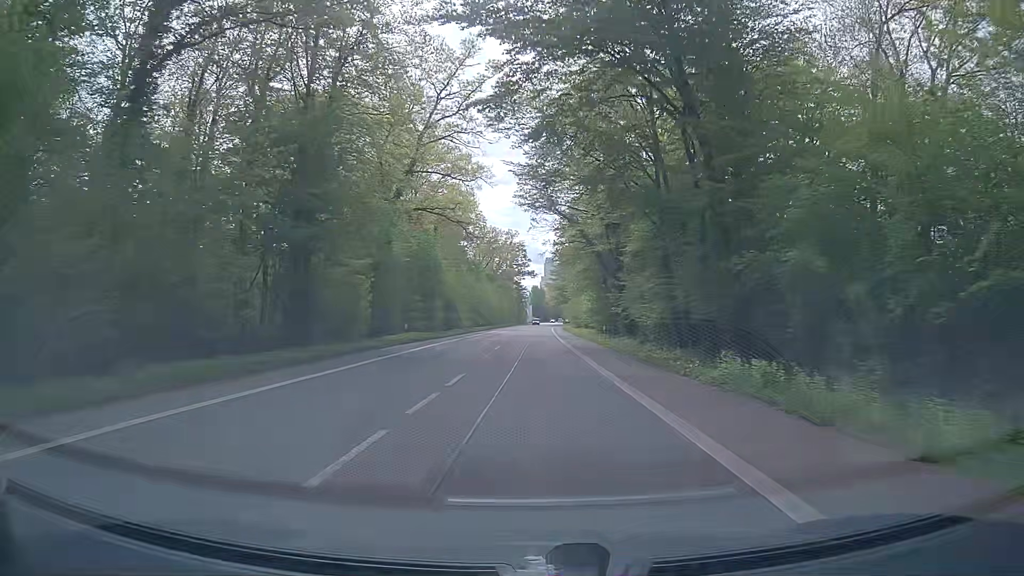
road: secondary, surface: asphalt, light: Day
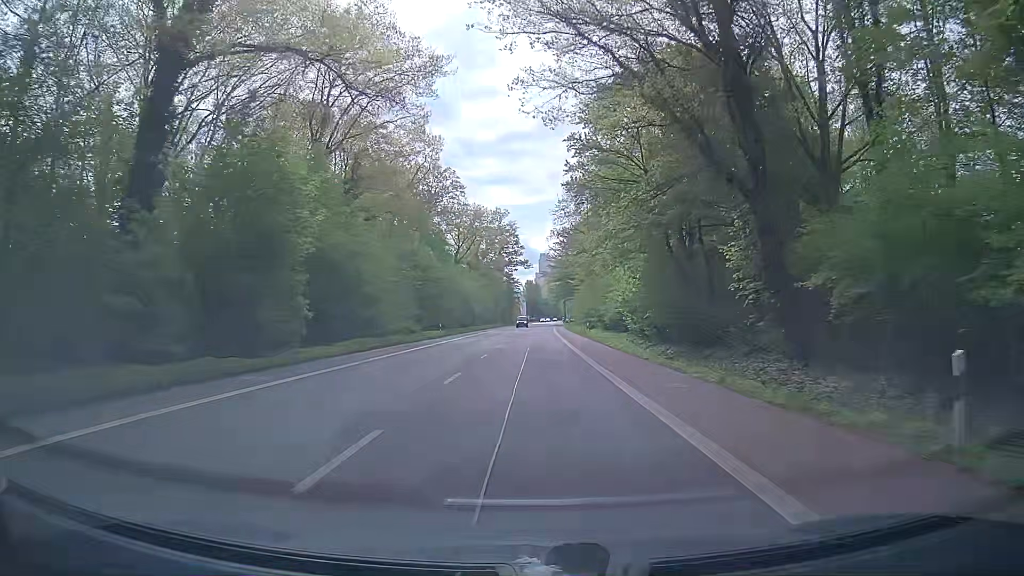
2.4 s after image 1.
(+0.2, +36.2) m; +1°
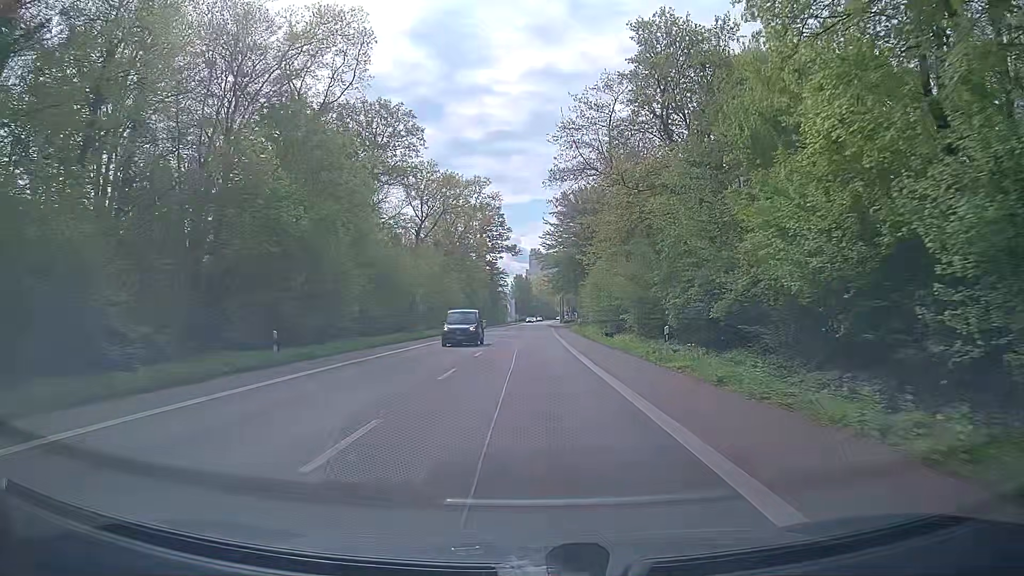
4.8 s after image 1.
(+0.3, +35.4) m; 0°
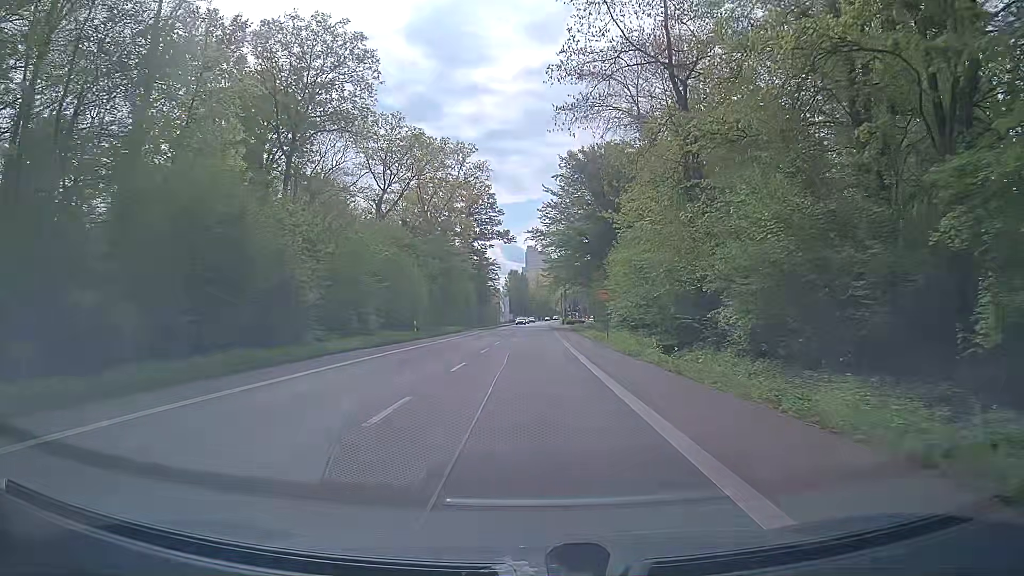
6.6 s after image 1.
(+0.2, +24.3) m; 0°
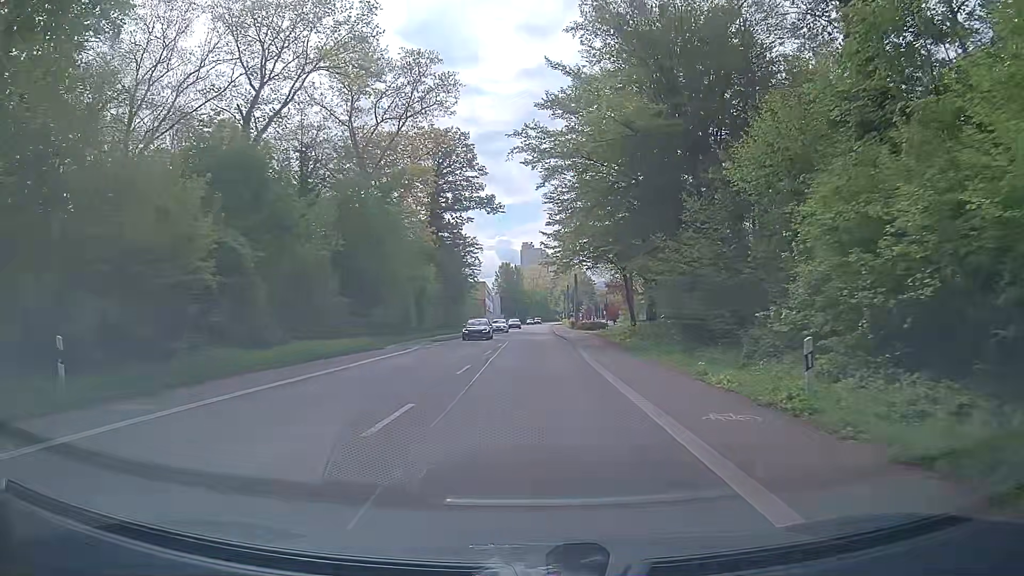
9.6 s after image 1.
(+0.3, +36.5) m; +1°
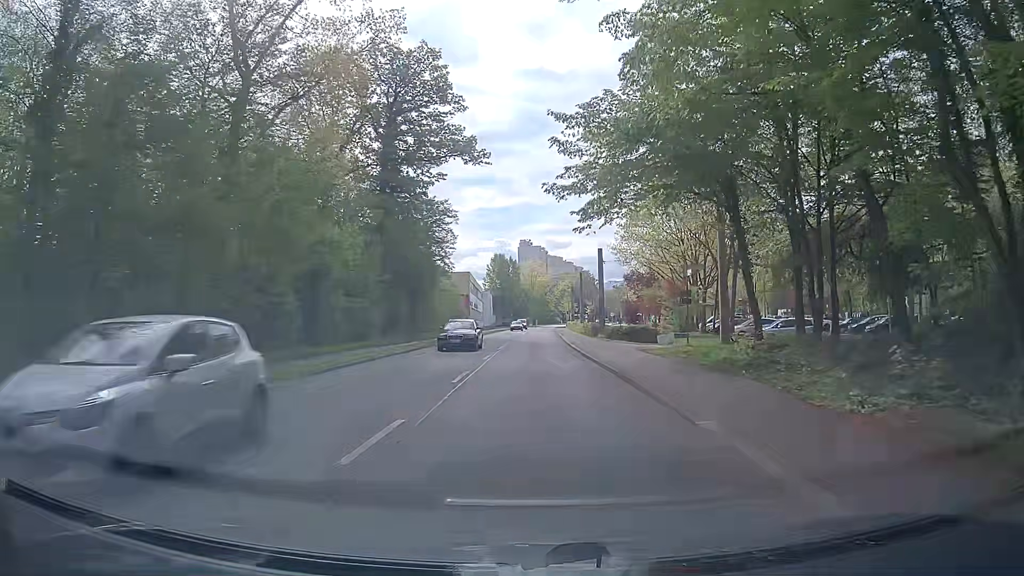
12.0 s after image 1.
(-0.1, +28.7) m; 0°
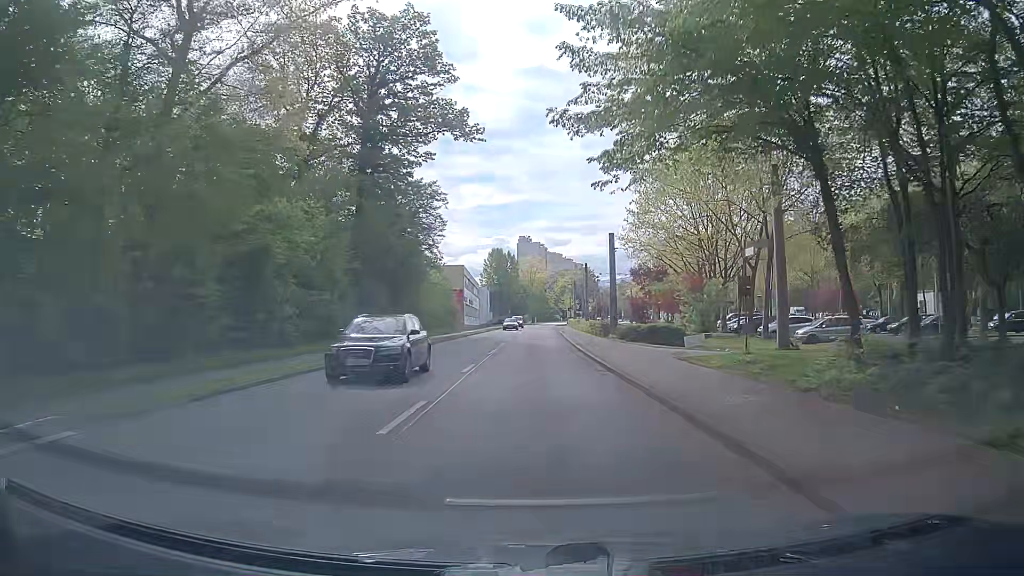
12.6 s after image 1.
(0.0, +7.3) m; 0°
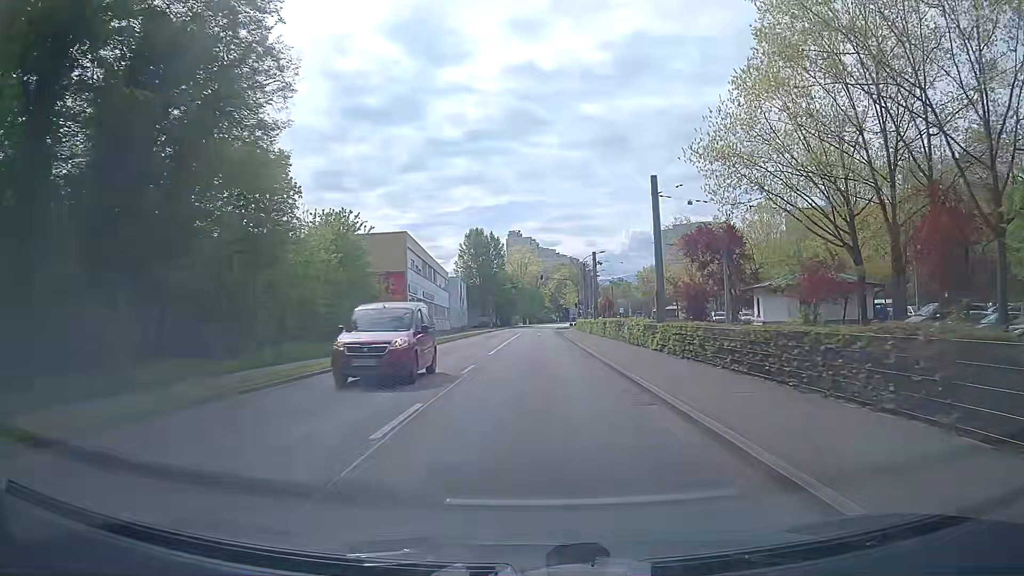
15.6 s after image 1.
(+0.5, +36.6) m; +2°
(0, +10) (0, +20) (0, +30) (0, +40) (-1, +50) (-1, +60) (-1, +70) (-1, +80) (-1, +90) (-1, +100) m
